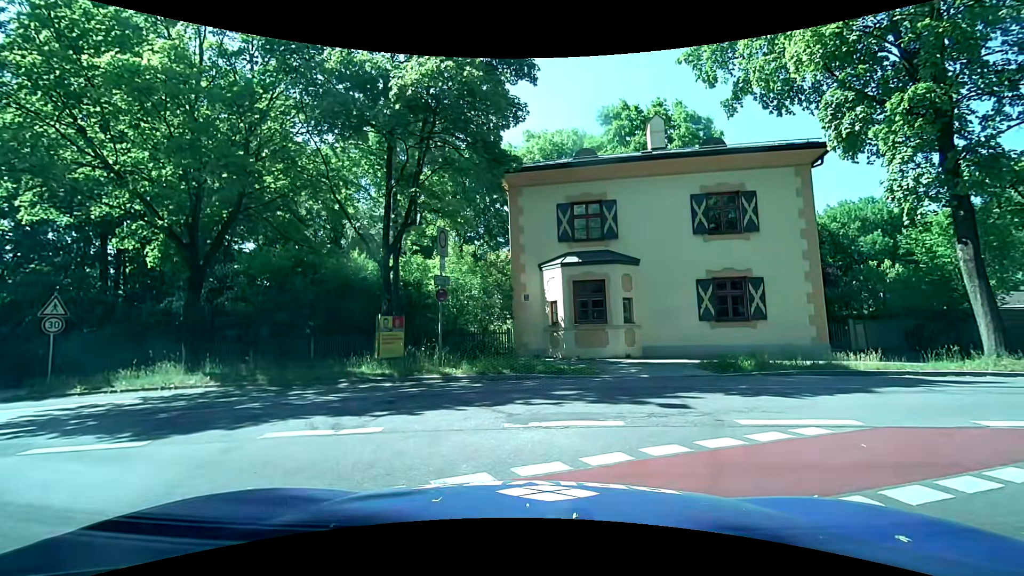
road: residential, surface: asphalt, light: Day
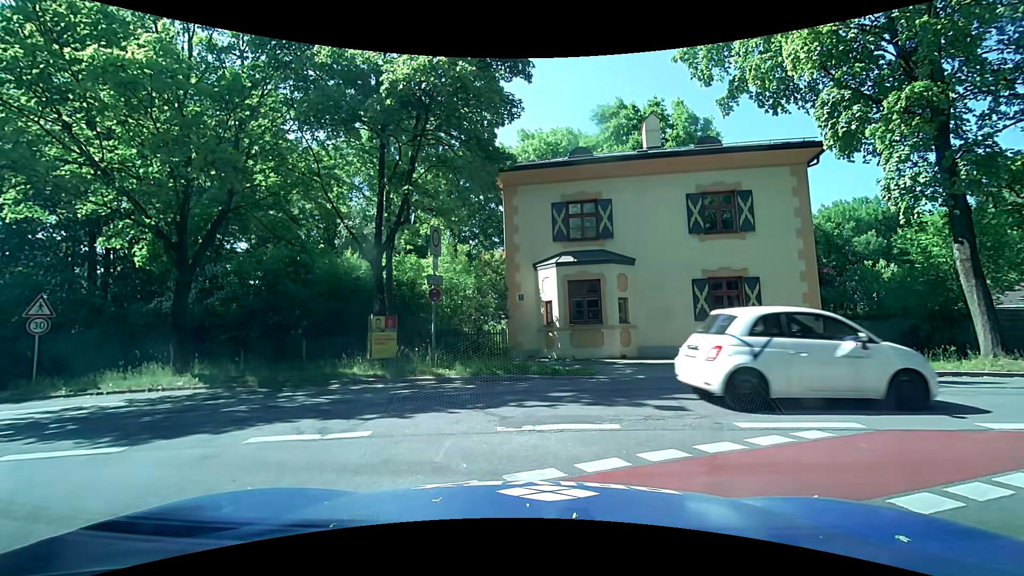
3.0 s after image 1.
(0.0, +0.3) m; 0°
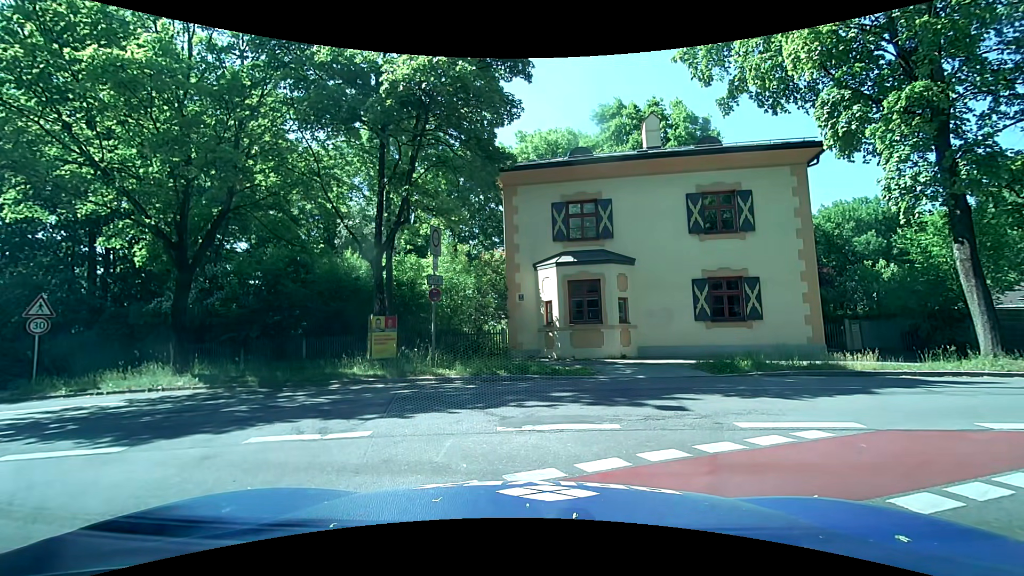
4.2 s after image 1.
(0.0, 0.0) m; 0°
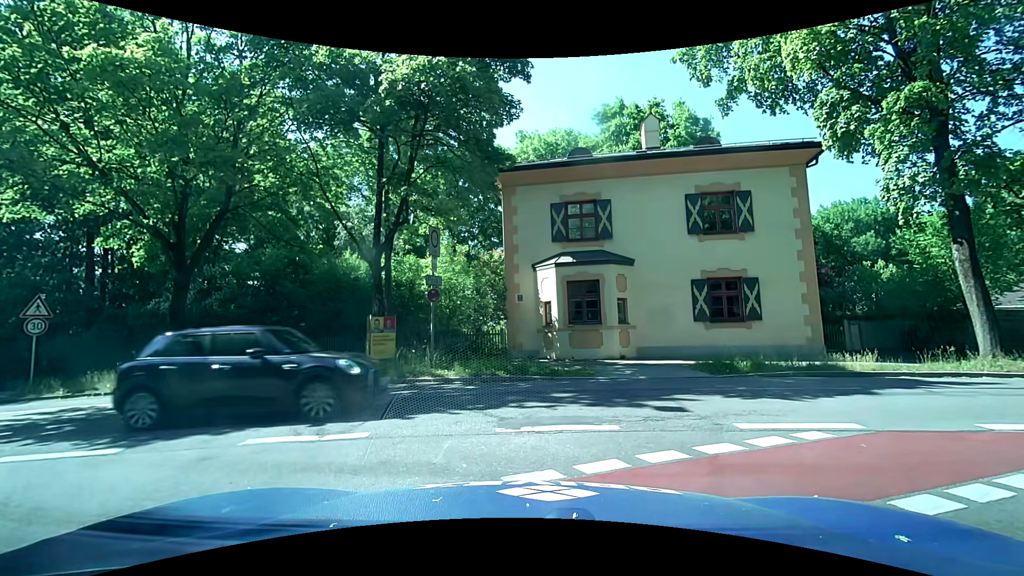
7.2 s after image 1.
(0.0, 0.0) m; 0°
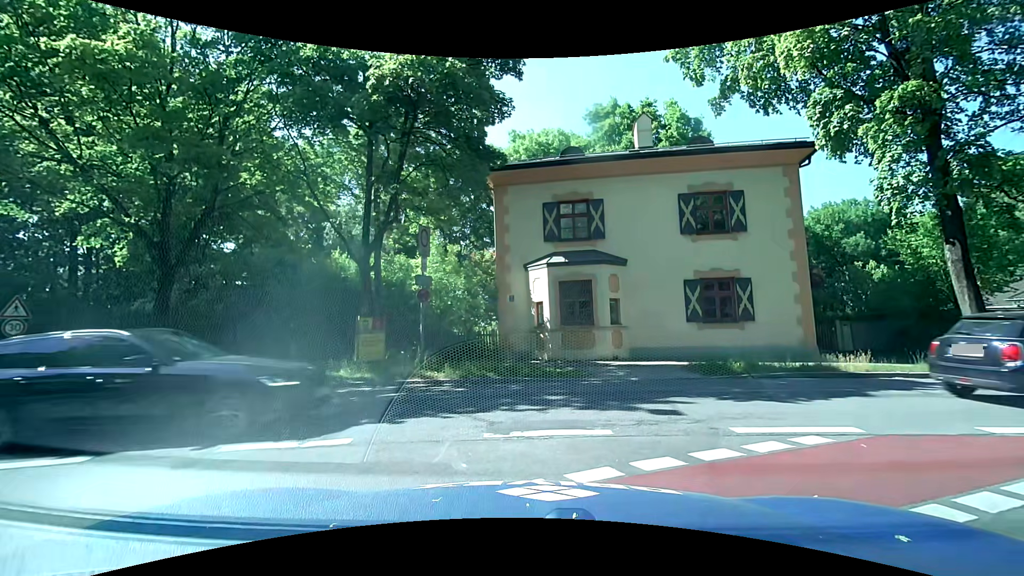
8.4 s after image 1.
(0.0, +0.2) m; 0°
